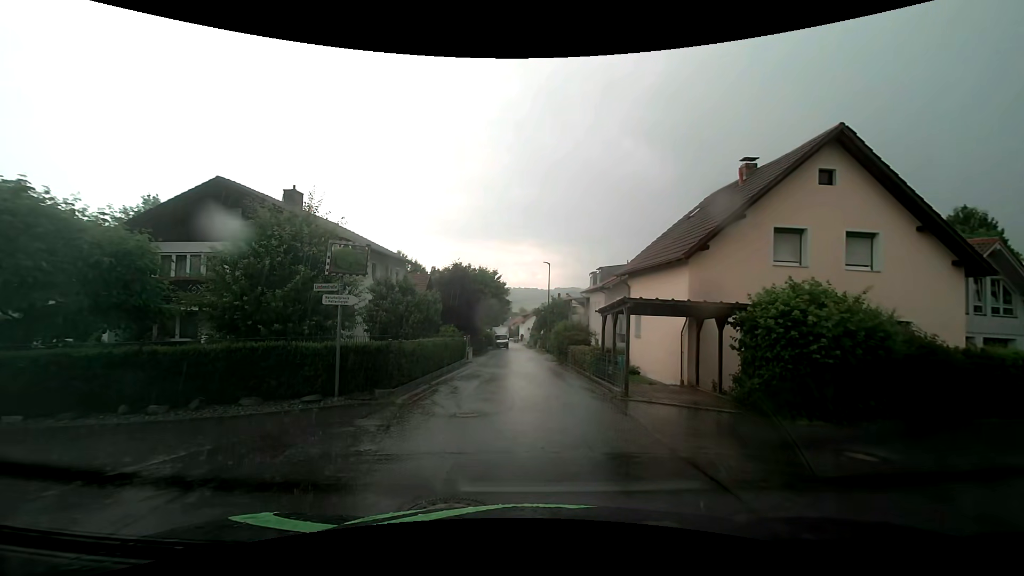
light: Day
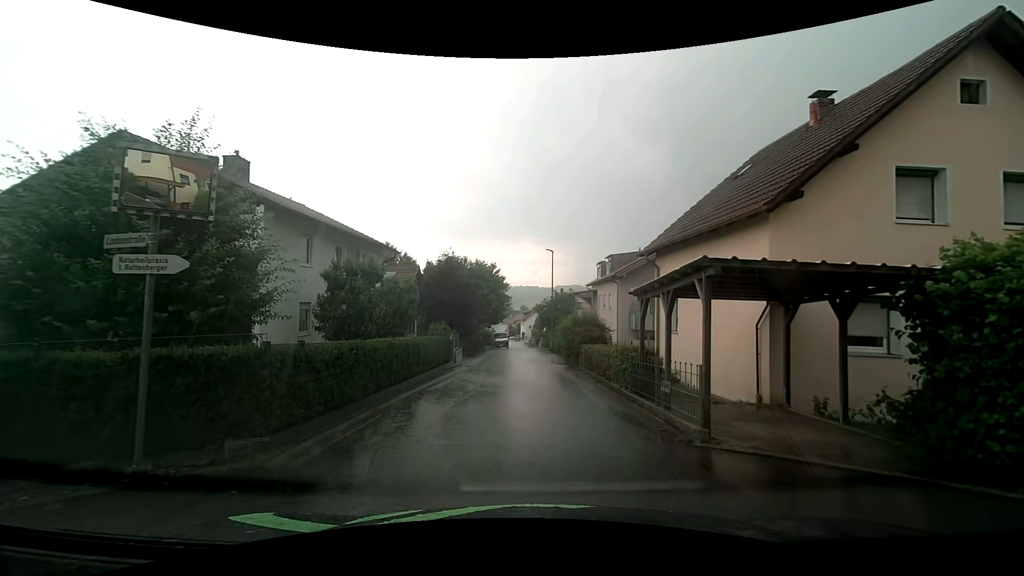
(-0.1, +5.5) m; 0°
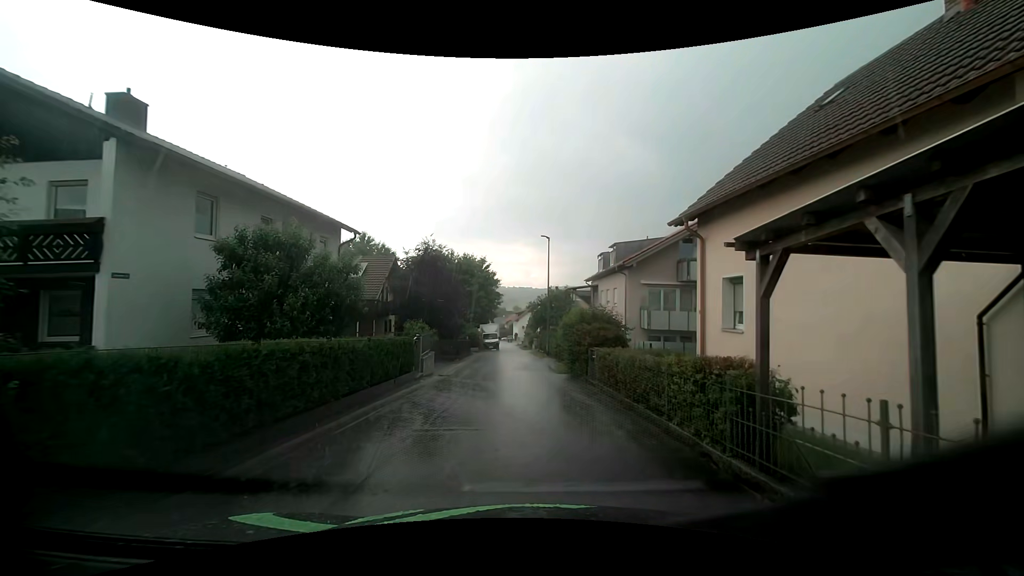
(0.0, +5.8) m; -1°
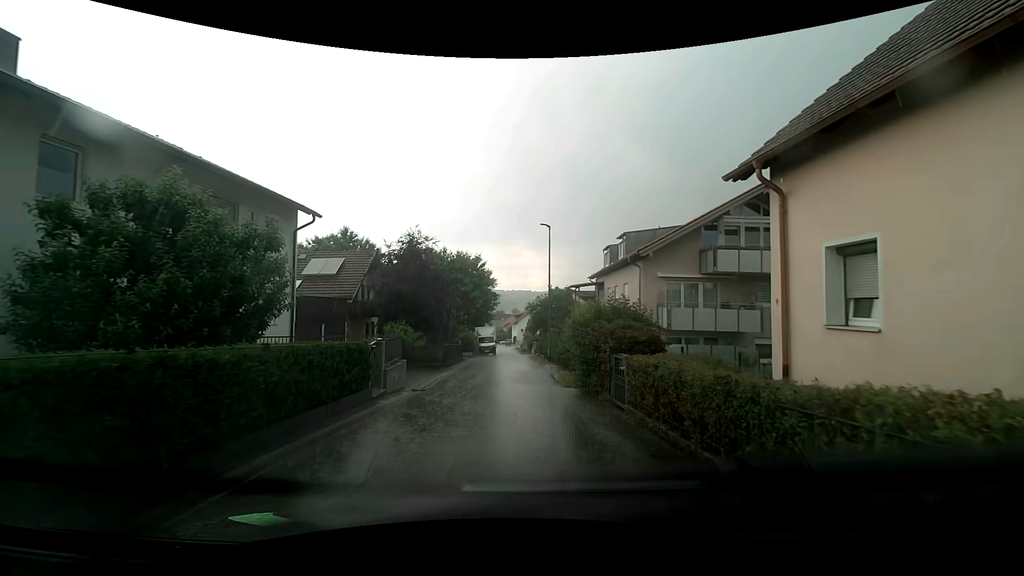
(+0.1, +4.4) m; +1°
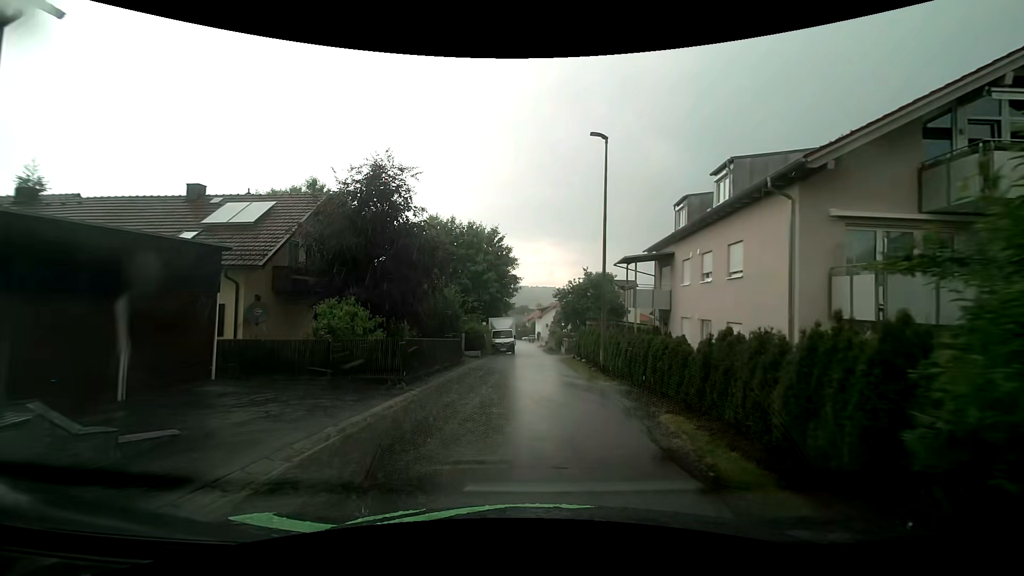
(-0.3, +12.8) m; -3°
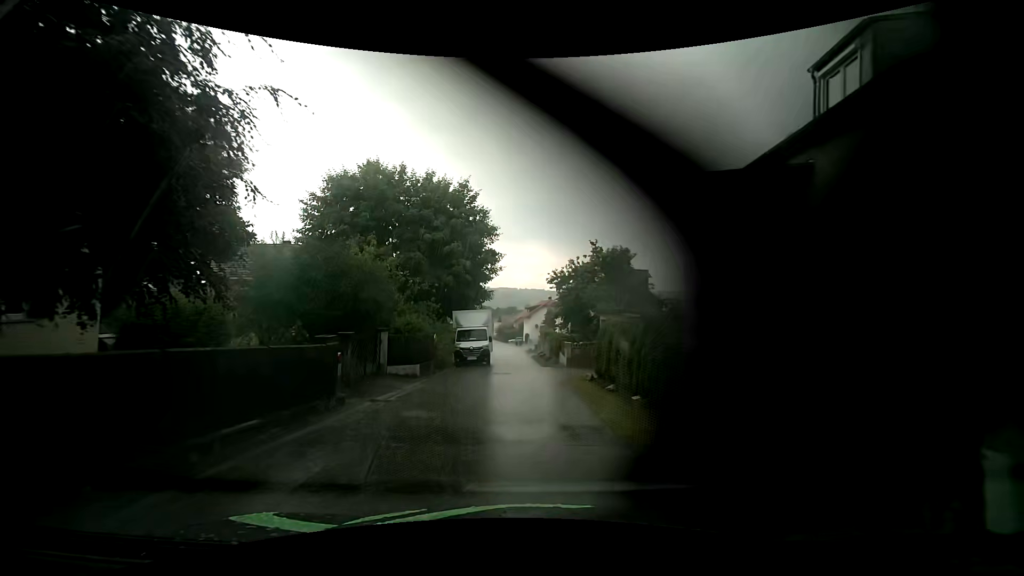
(+0.3, +14.6) m; +2°
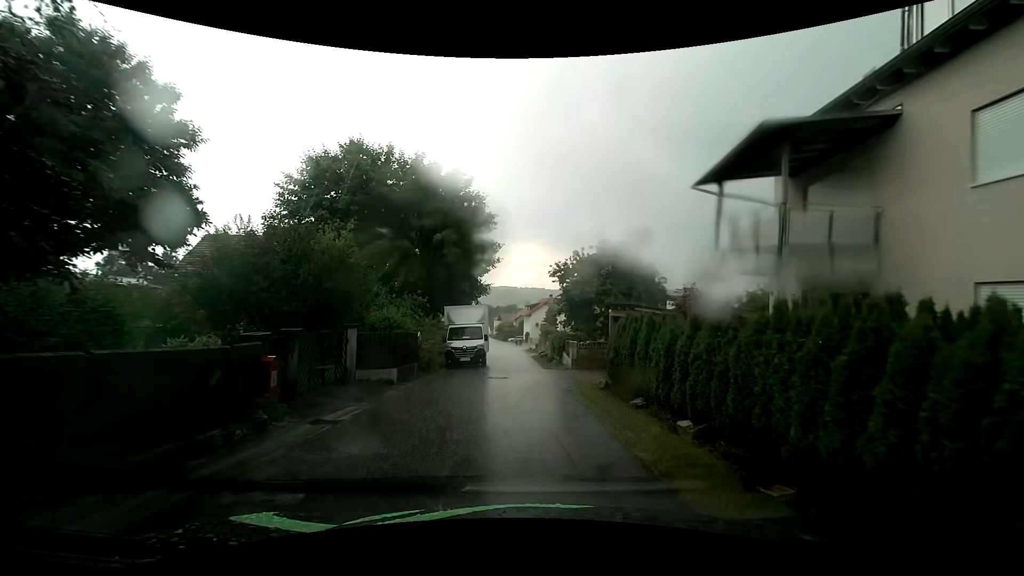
(0.0, +3.0) m; 0°
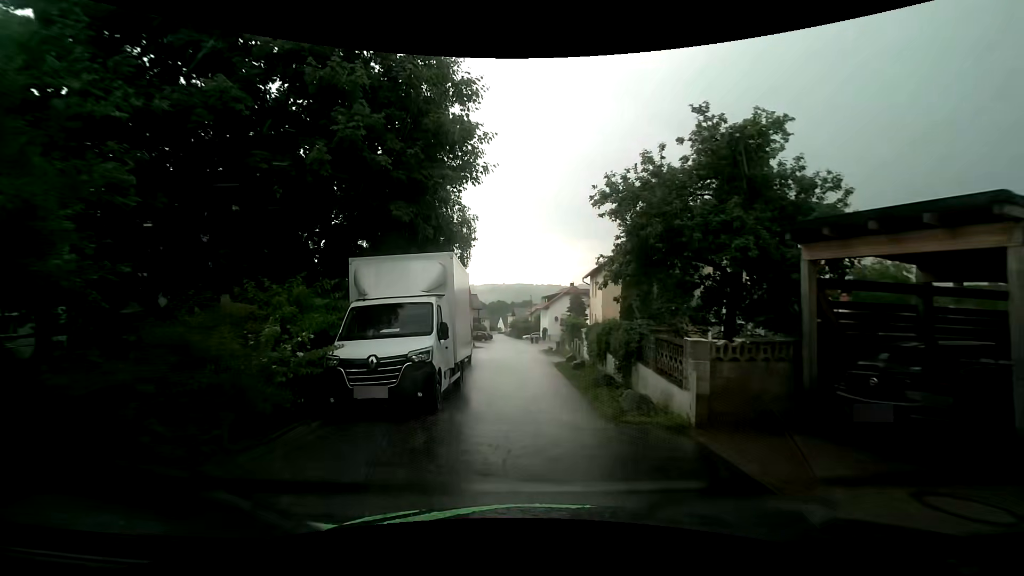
(-0.2, +16.0) m; -1°
